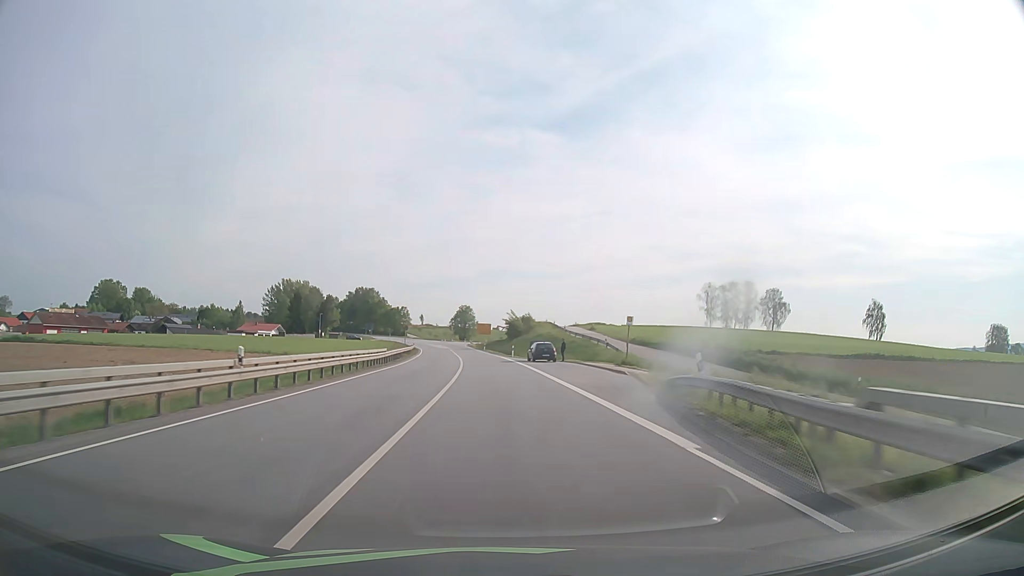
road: primary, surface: asphalt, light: Day
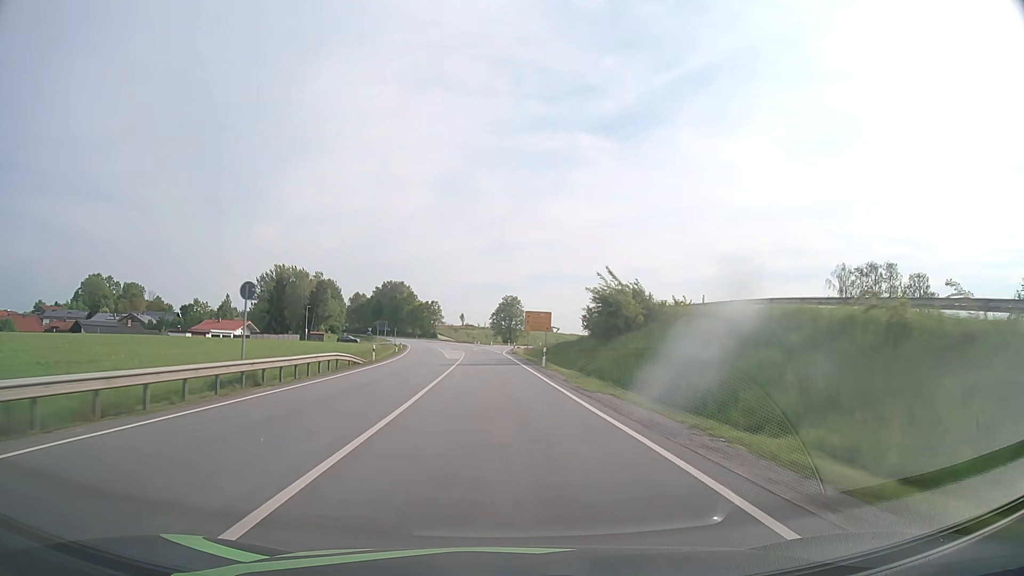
(-2.4, +61.4) m; -4°
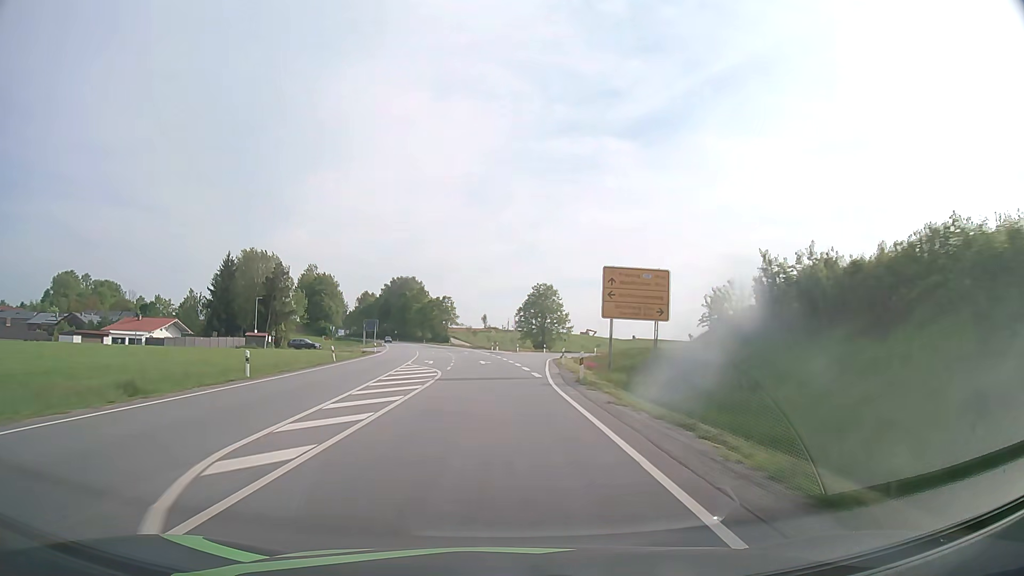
(-0.8, +46.2) m; -2°
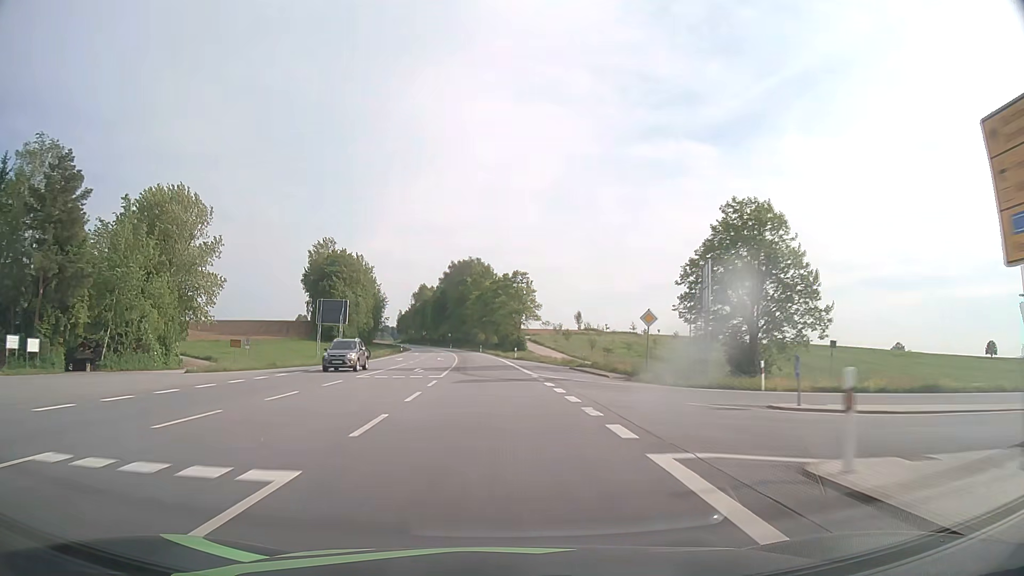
(-4.3, +77.1) m; -7°
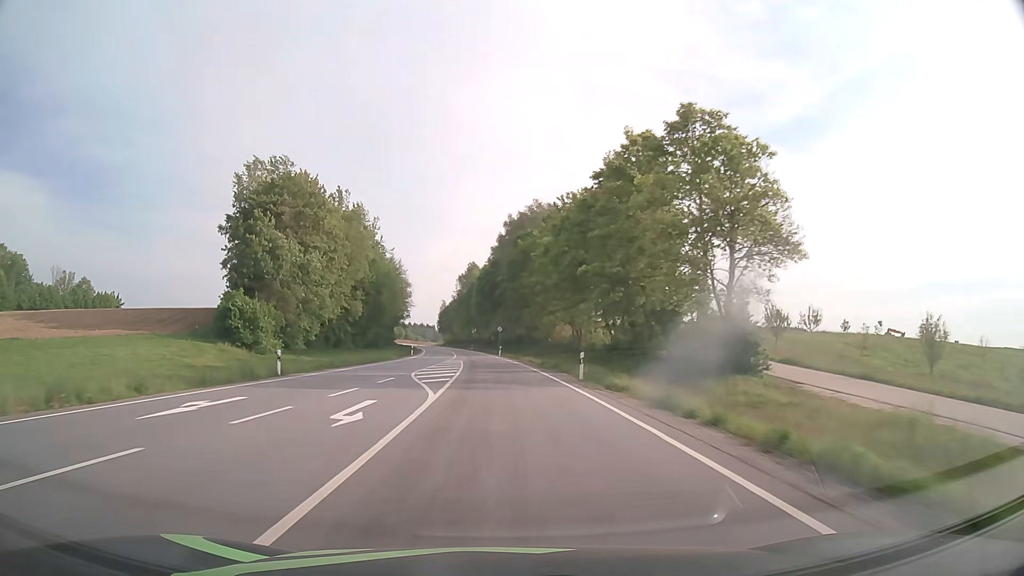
(-4.3, +77.5) m; -6°
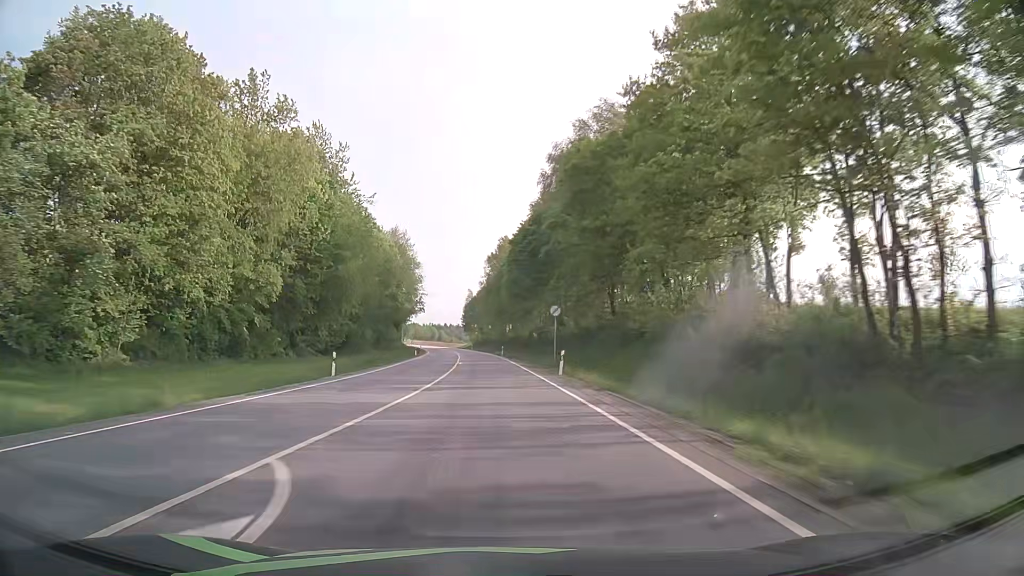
(-1.3, +47.3) m; -3°
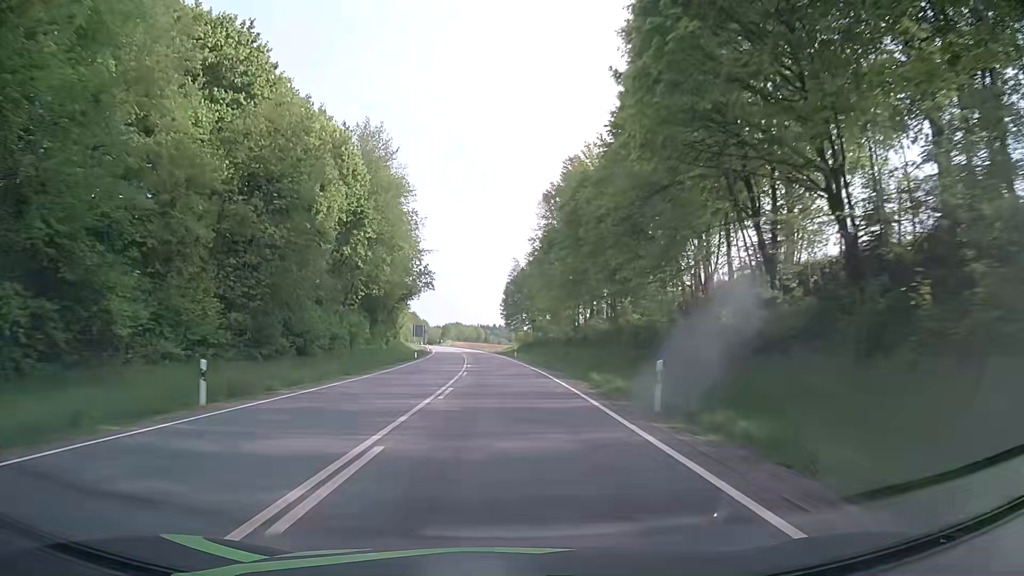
(-2.4, +63.6) m; -4°
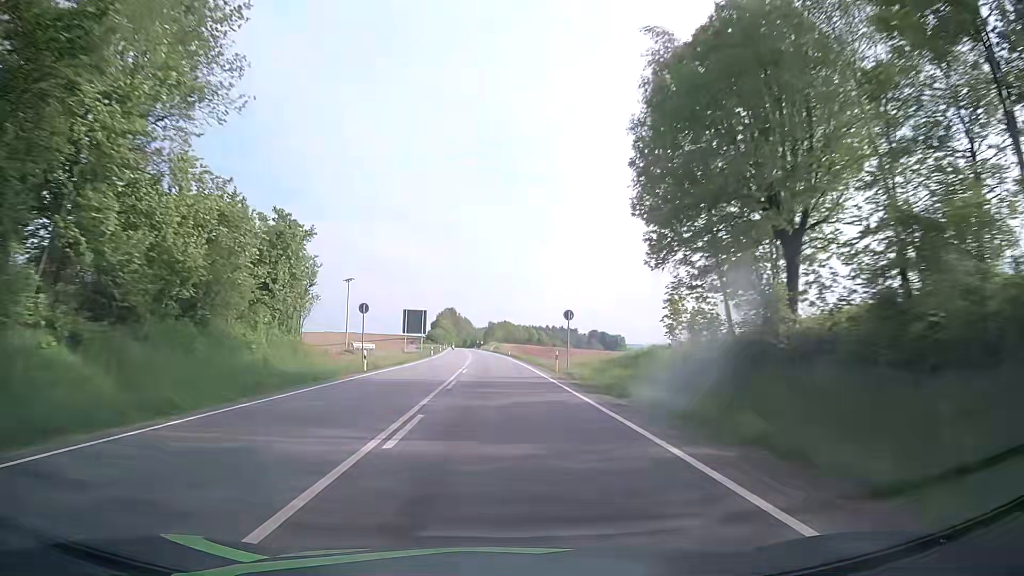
(-3.1, +80.1) m; -4°
(0, +10) (0, +20) (0, +30) (-1, +40) (-1, +50) (-1, +60) (-2, +70) (-2, +80) (-3, +90) (-4, +100) m
